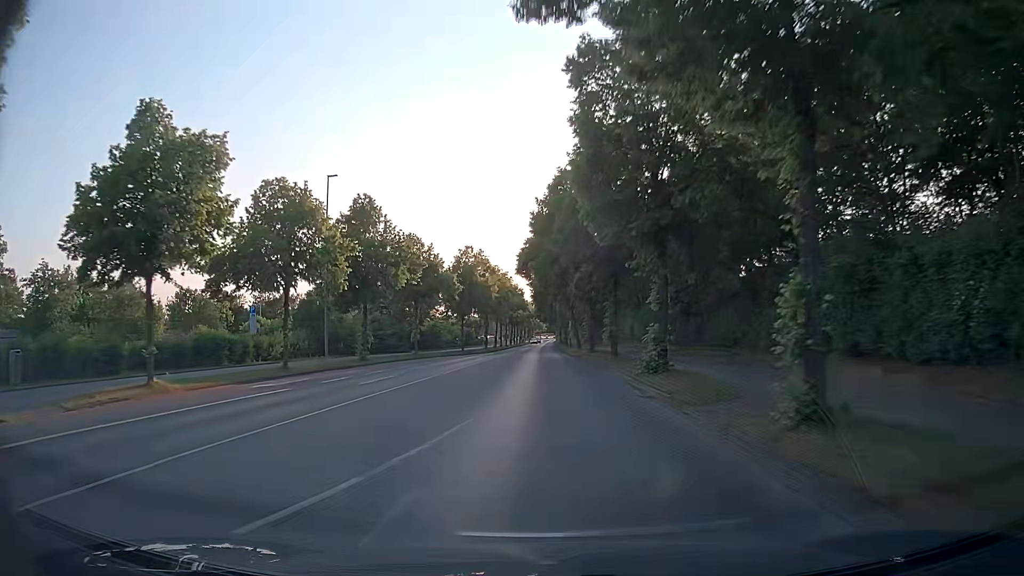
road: tertiary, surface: asphalt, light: Day
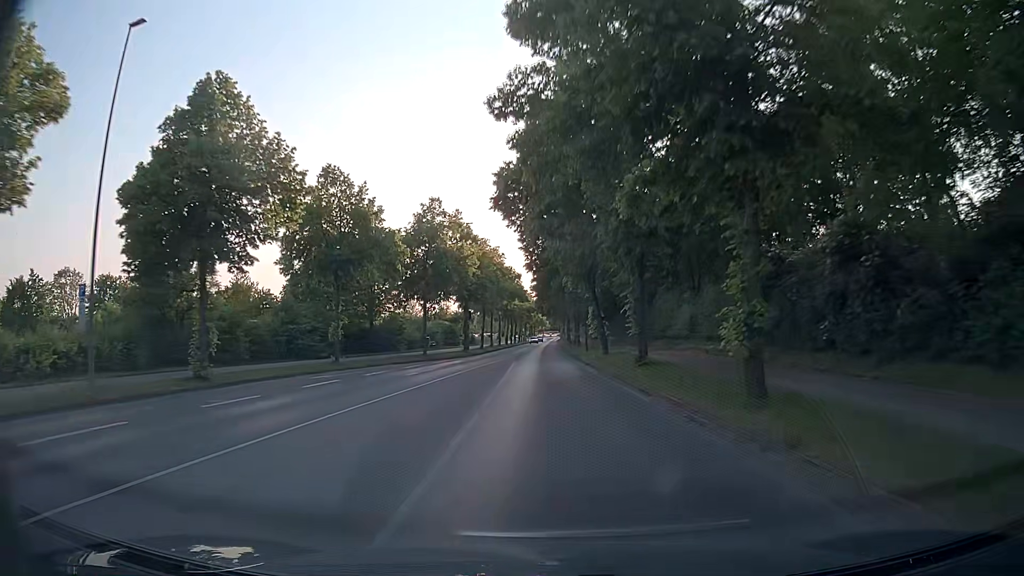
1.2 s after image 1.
(+0.1, +21.6) m; 0°
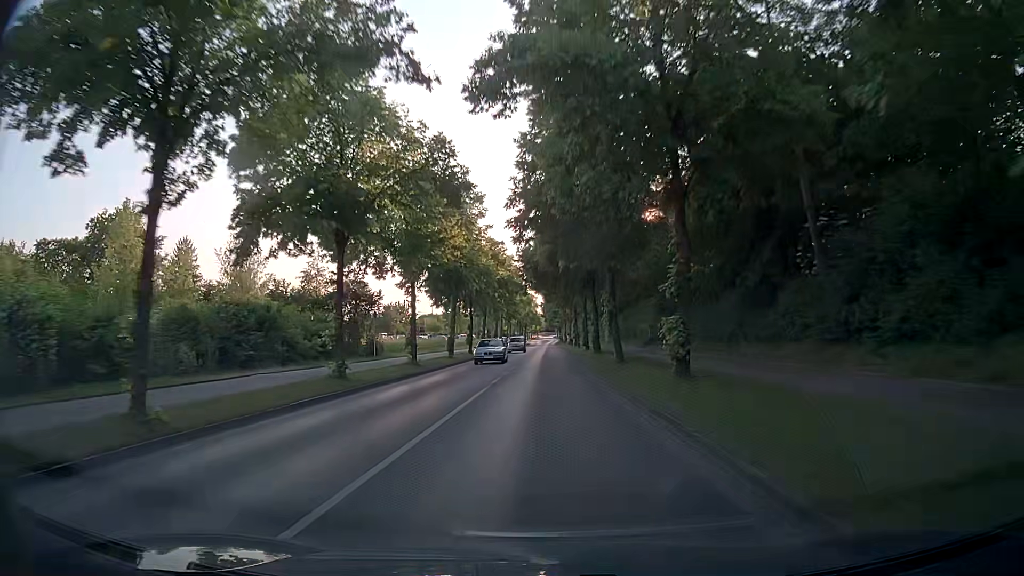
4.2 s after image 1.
(0.0, +53.9) m; +1°
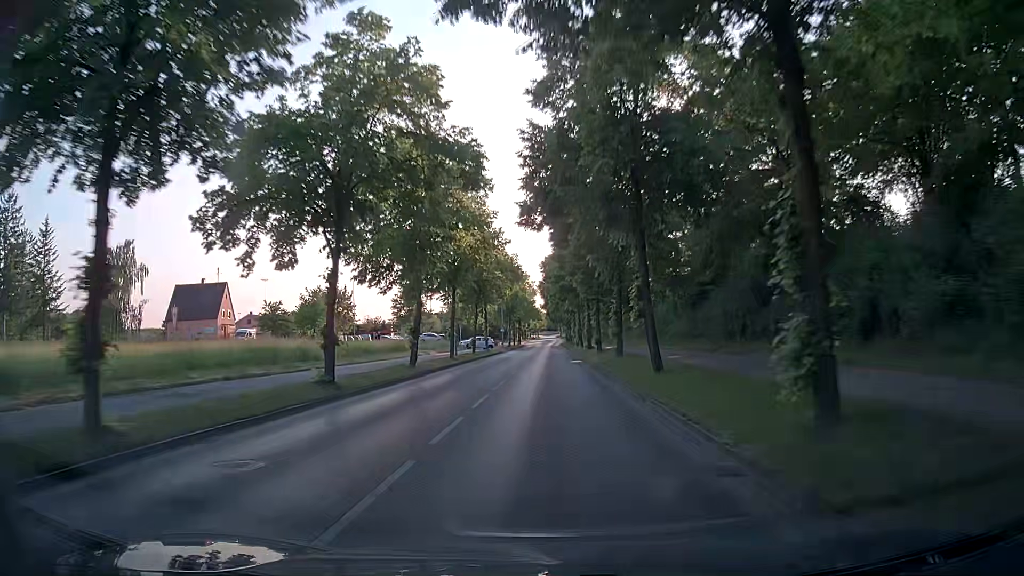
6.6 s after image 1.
(-0.1, +43.2) m; 0°
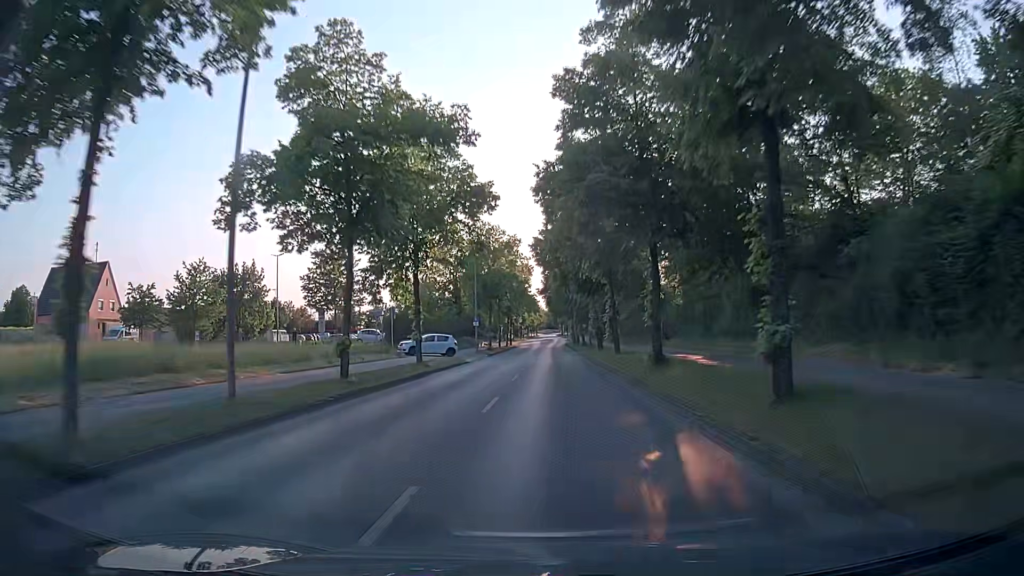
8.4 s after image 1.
(-0.2, +32.5) m; 0°
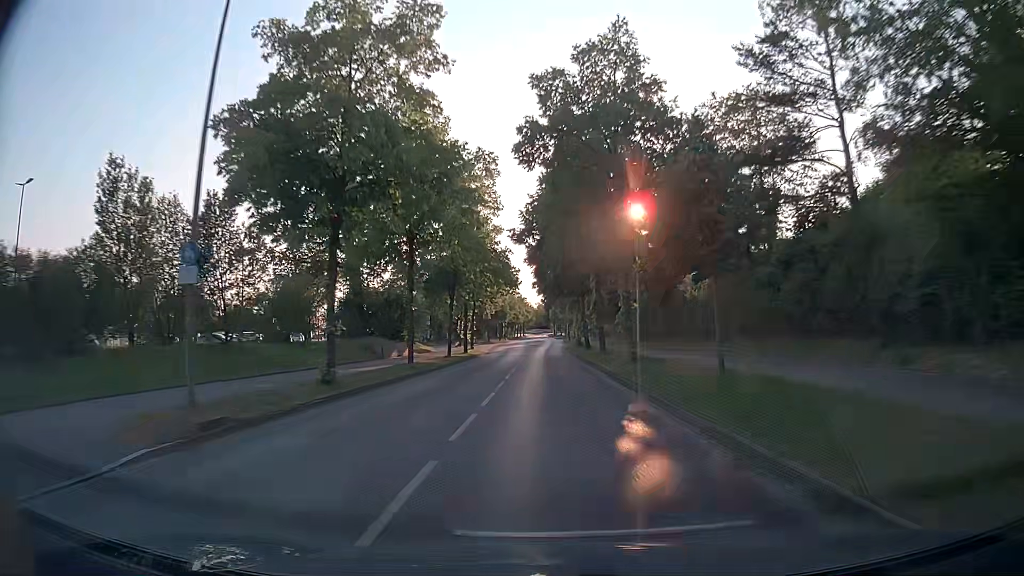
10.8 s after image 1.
(+0.2, +43.7) m; +1°
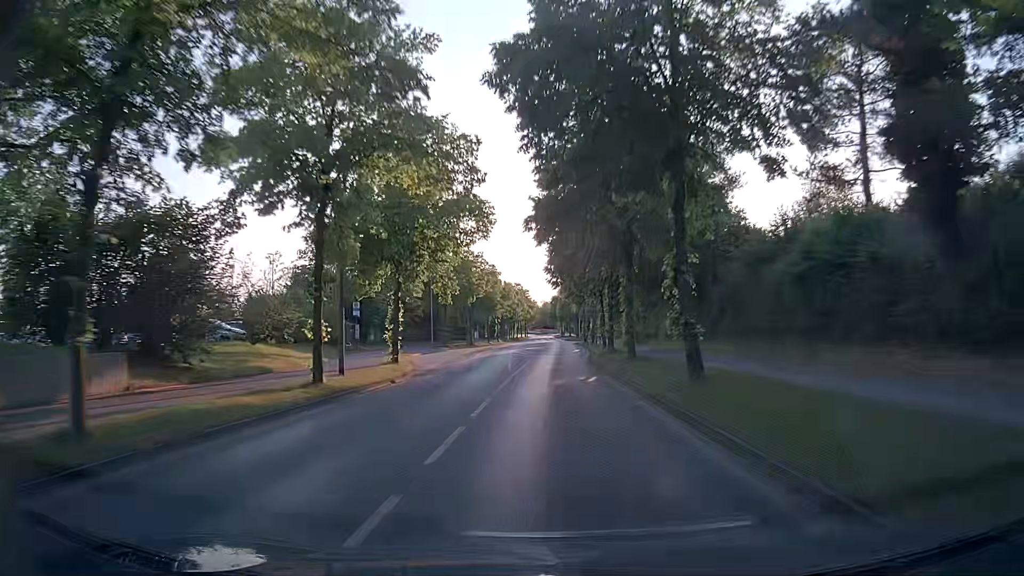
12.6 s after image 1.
(-0.1, +33.3) m; 0°
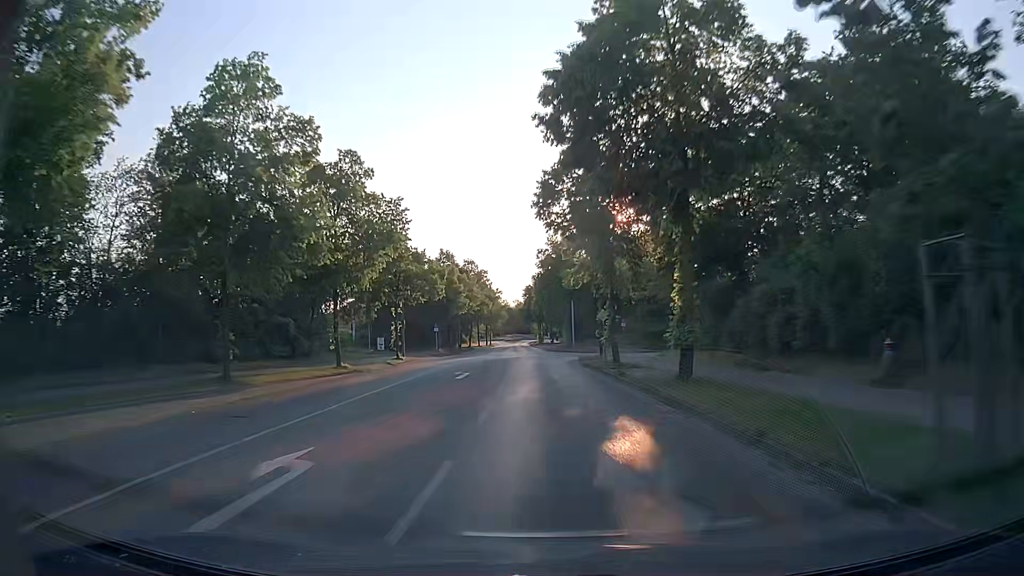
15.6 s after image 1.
(+0.7, +56.4) m; +2°
(0, +10) (0, +20) (0, +30) (-1, +40) (-1, +50) (-1, +60) (-2, +70) (-2, +80) (-3, +90) (-3, +100) m
